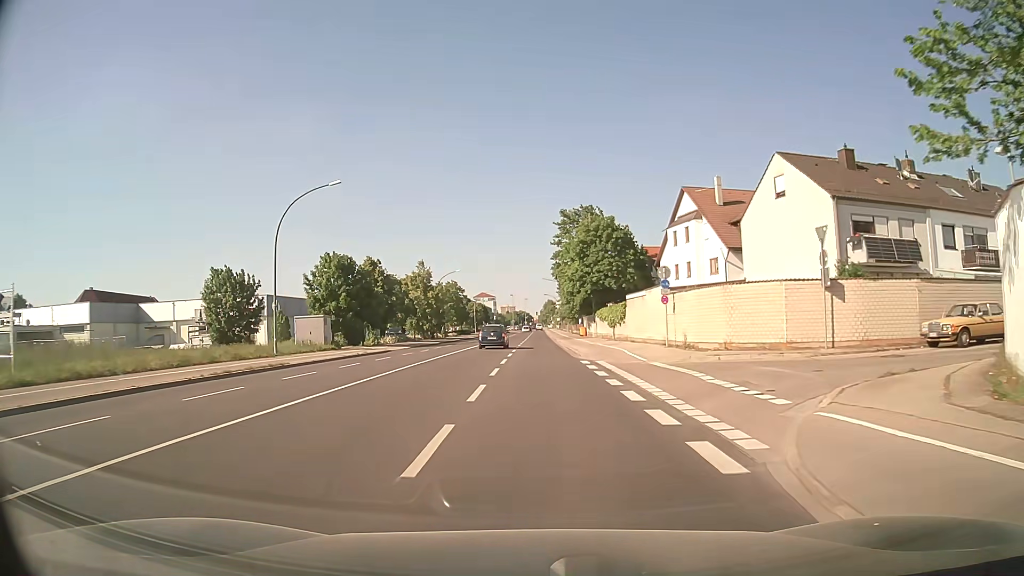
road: secondary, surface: asphalt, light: Day
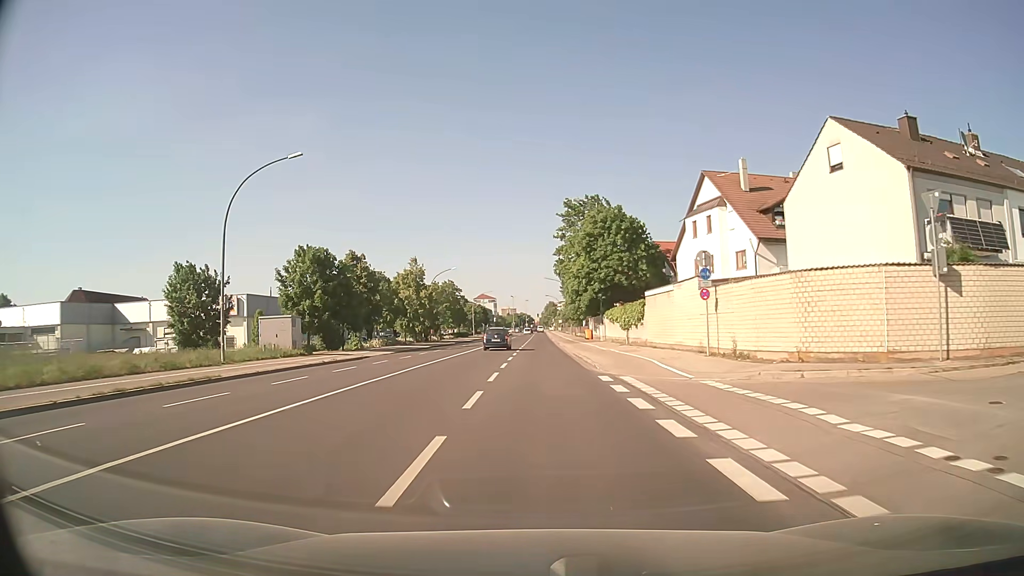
(0.0, +6.9) m; 0°
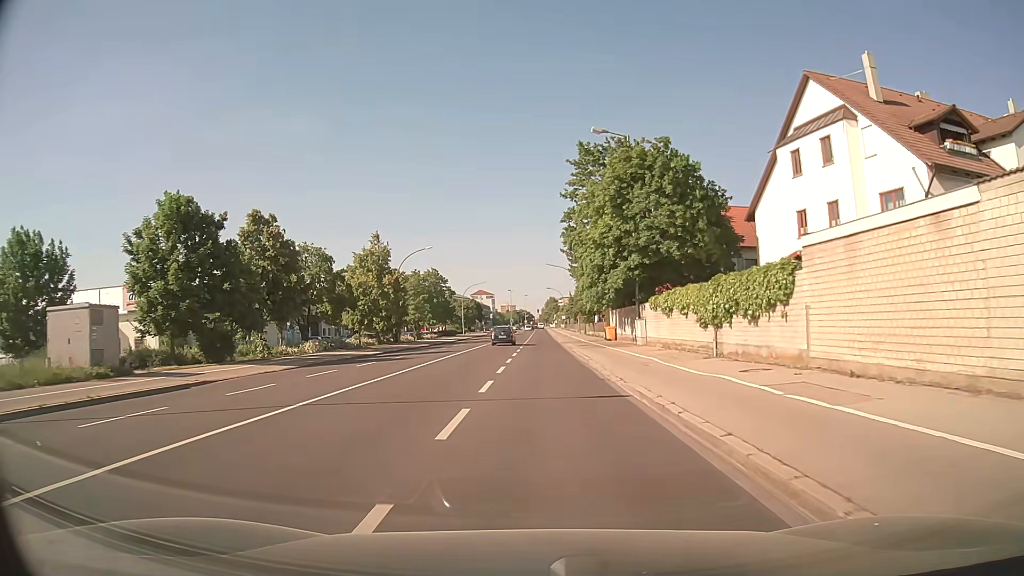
(-0.1, +21.2) m; -1°
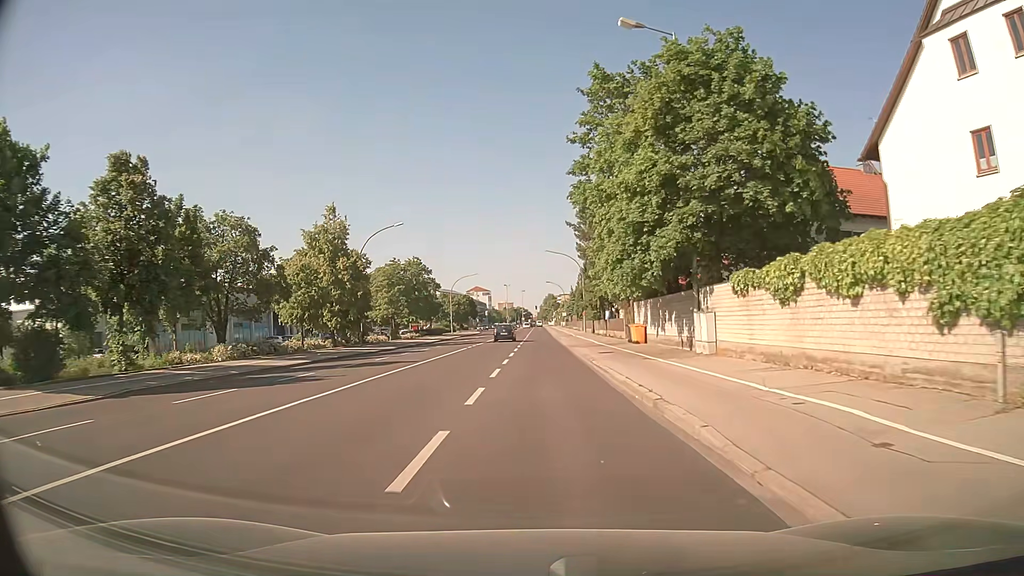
(+0.1, +14.6) m; 0°
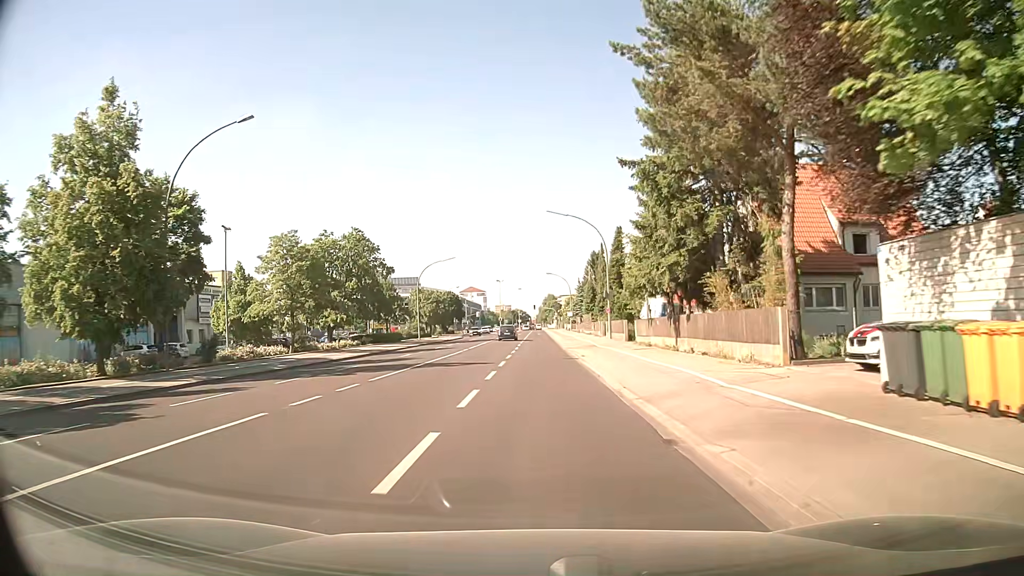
(+0.1, +30.2) m; 0°
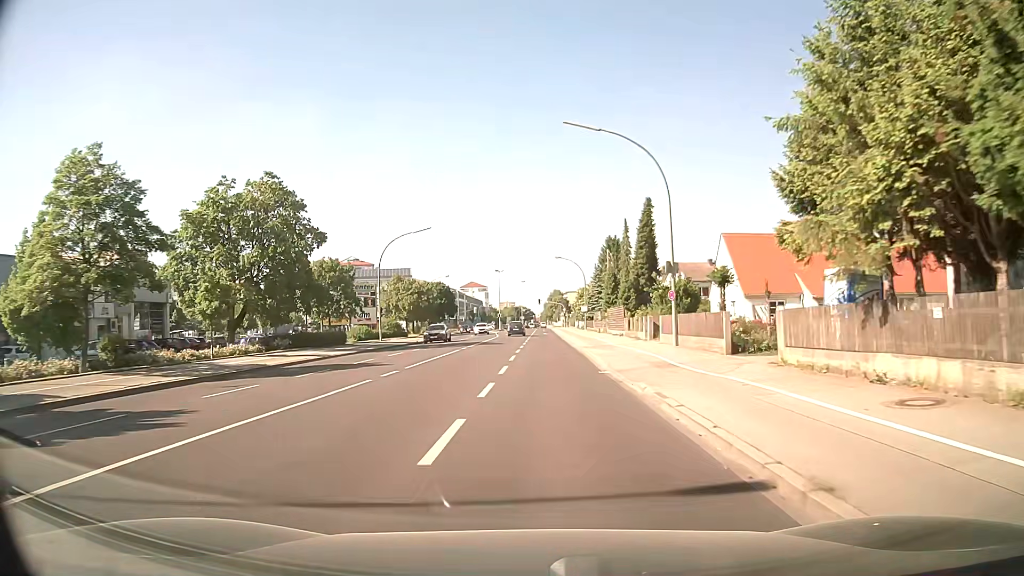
(-0.1, +23.1) m; 0°
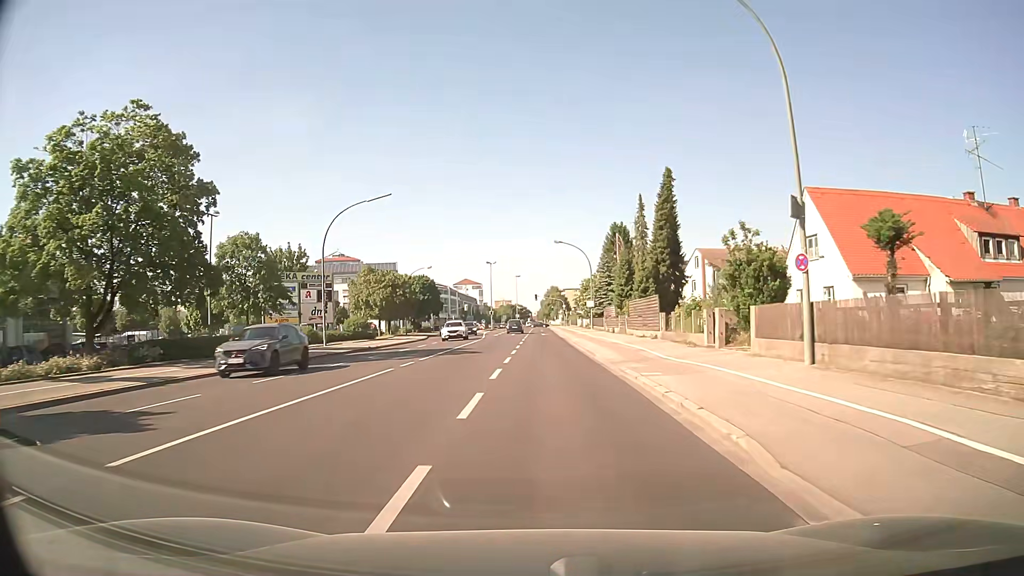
(0.0, +15.2) m; +1°
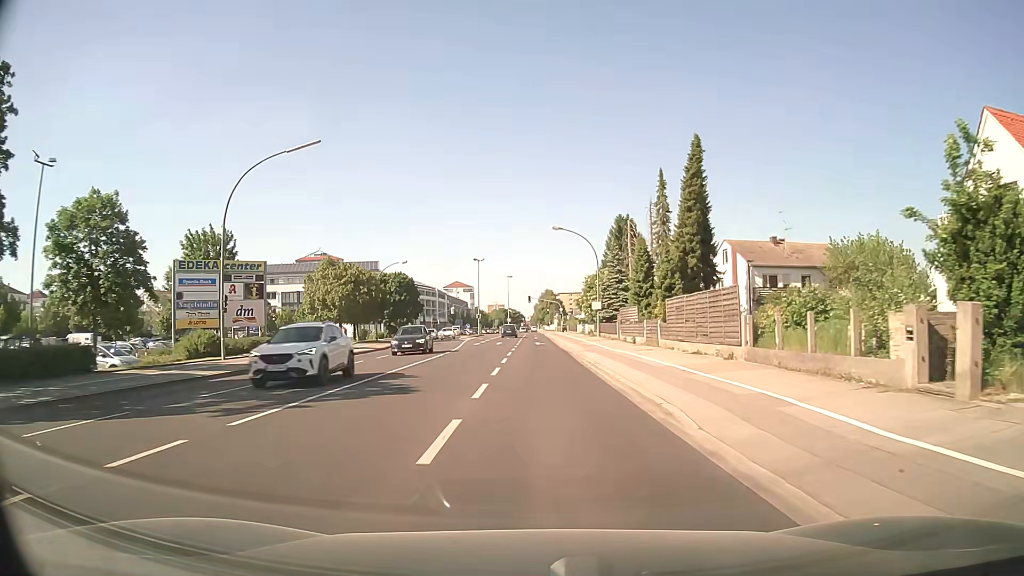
(-0.1, +14.5) m; 0°
(0, +10) (0, +20) (0, +30) (0, +40) (0, +50) (0, +60) (0, +70) (0, +80) (0, +90) (0, +100) m
